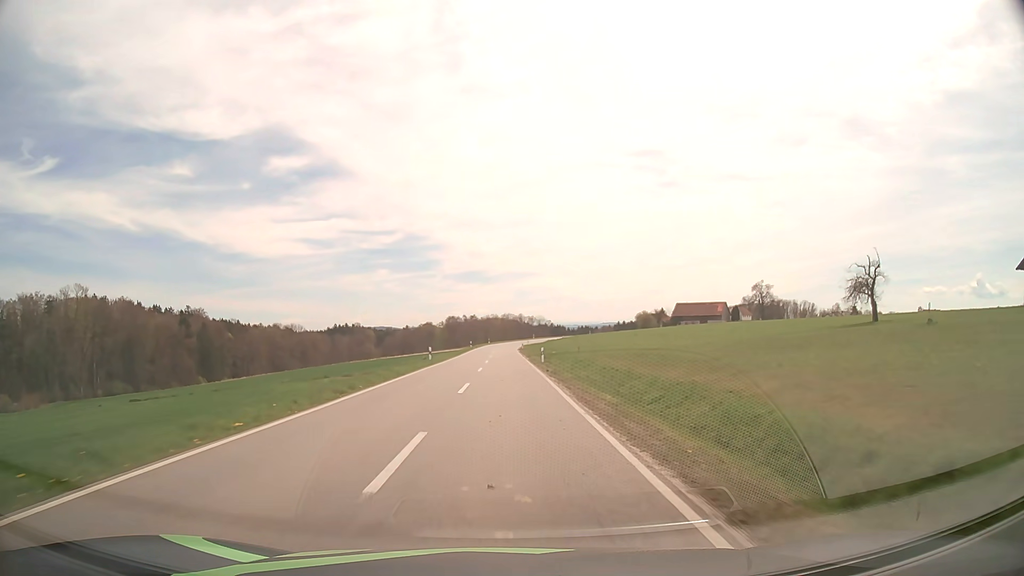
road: tertiary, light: Day
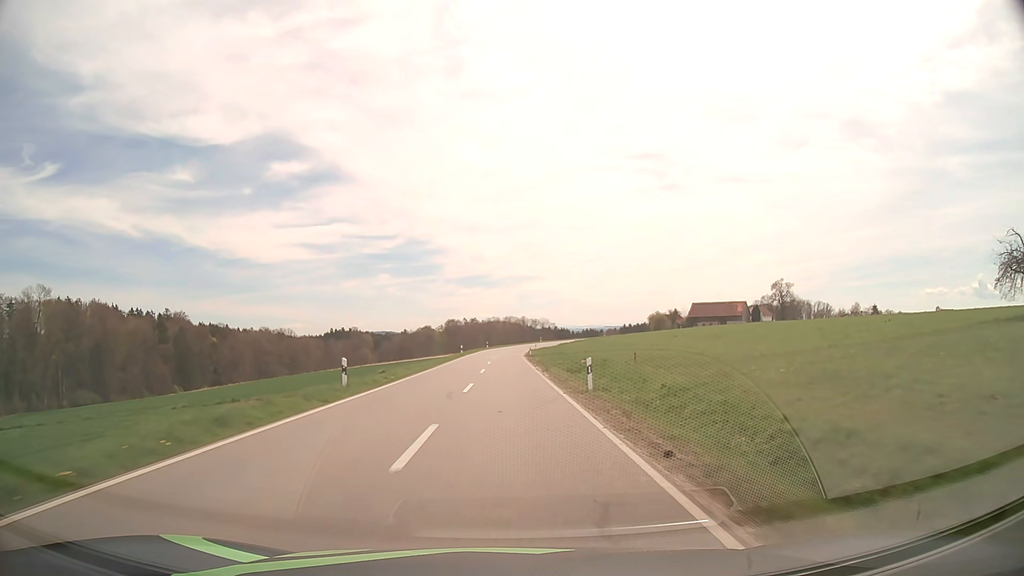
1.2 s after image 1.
(-0.1, +22.8) m; 0°
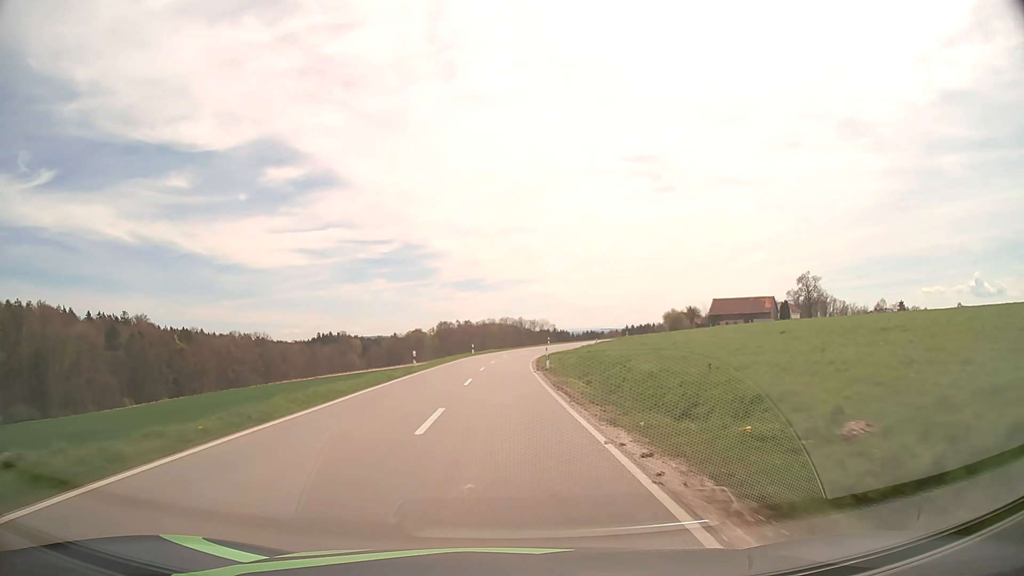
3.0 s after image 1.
(+0.1, +33.1) m; 0°
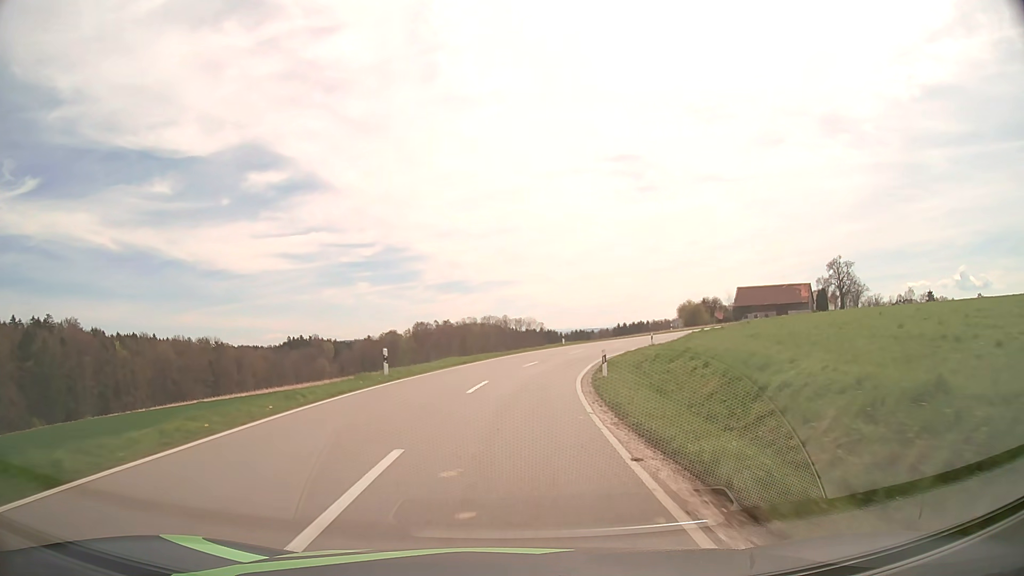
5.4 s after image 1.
(+0.2, +41.8) m; +1°
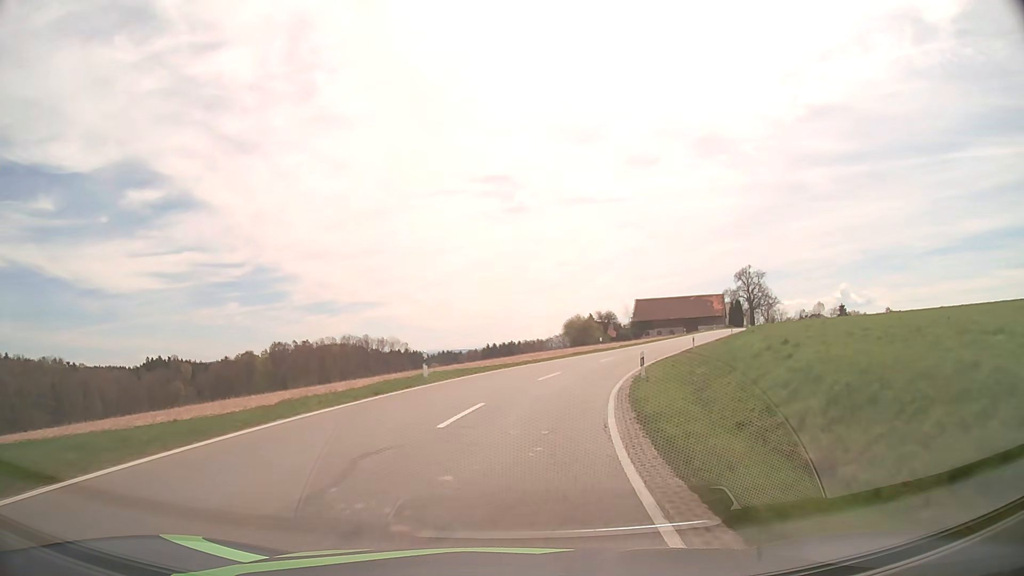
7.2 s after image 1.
(+2.4, +29.8) m; +11°
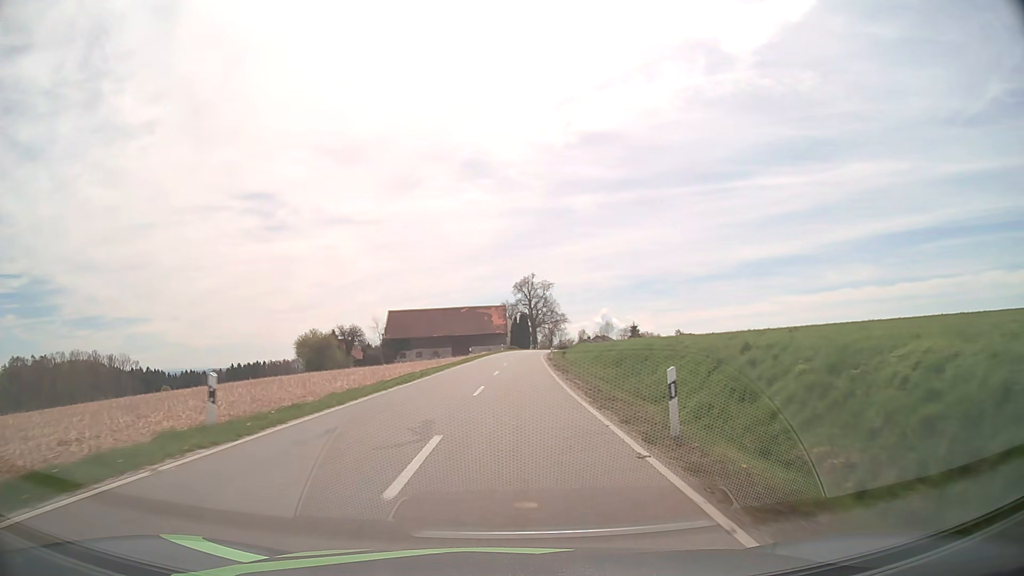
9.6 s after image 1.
(+7.5, +39.5) m; +21°
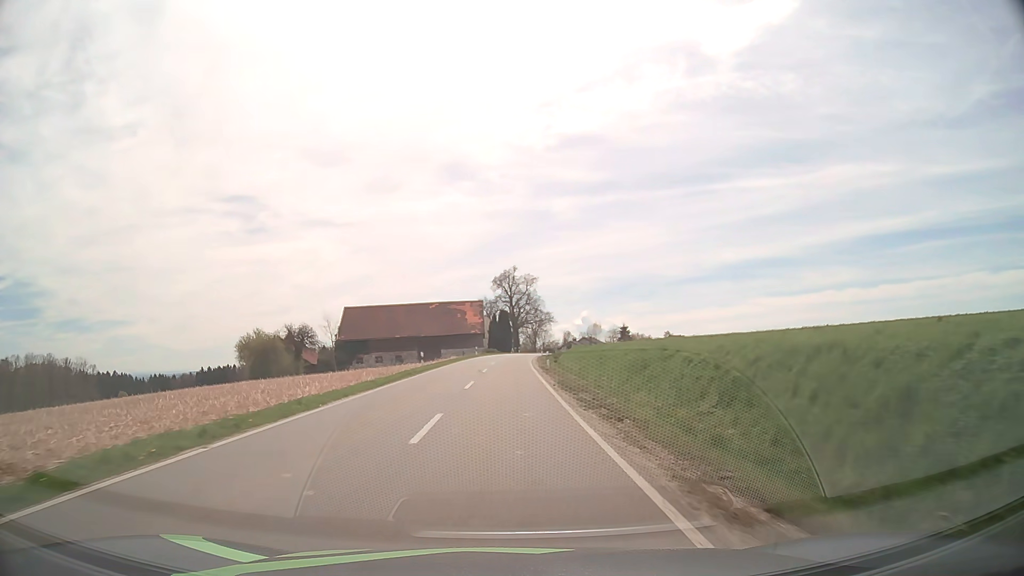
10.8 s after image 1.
(+0.8, +20.7) m; +3°
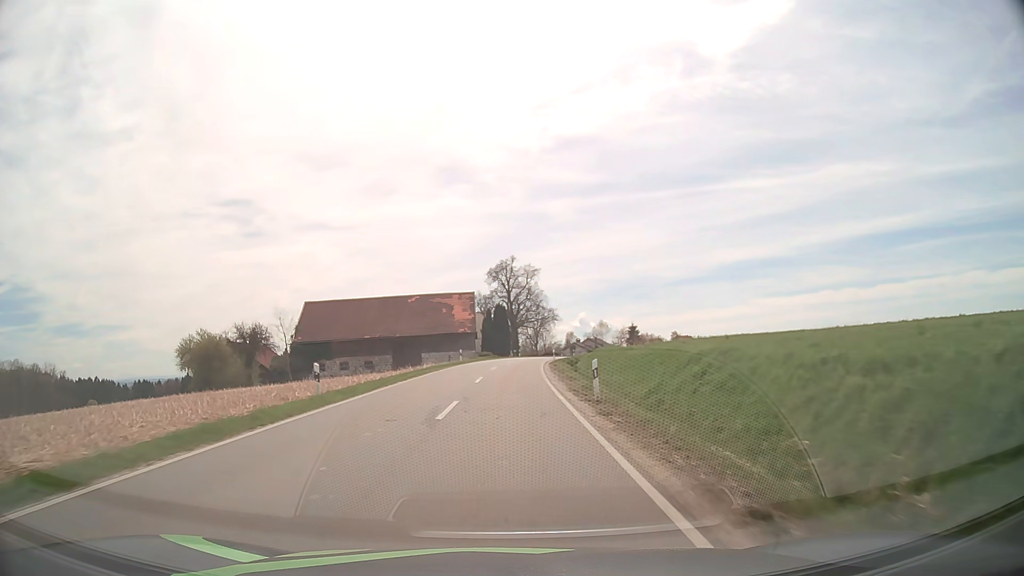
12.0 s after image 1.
(0.0, +21.1) m; 0°
